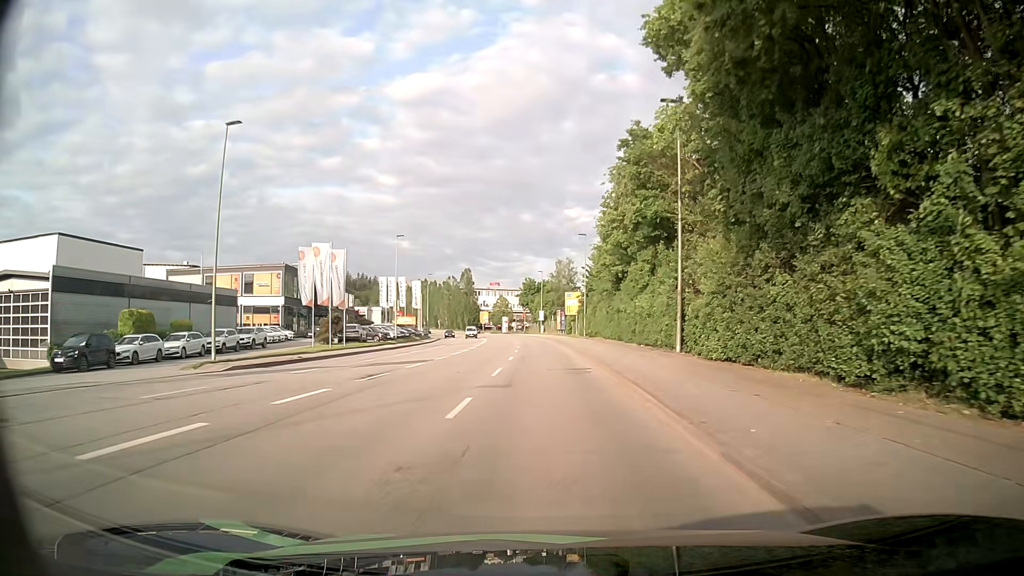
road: tertiary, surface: asphalt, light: Day
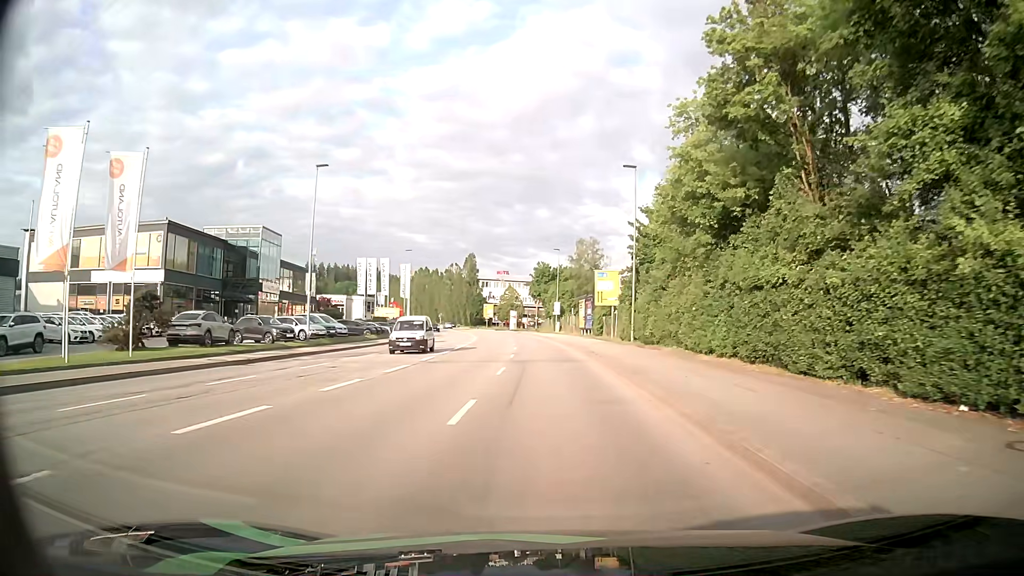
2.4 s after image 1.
(-0.1, +28.2) m; 0°
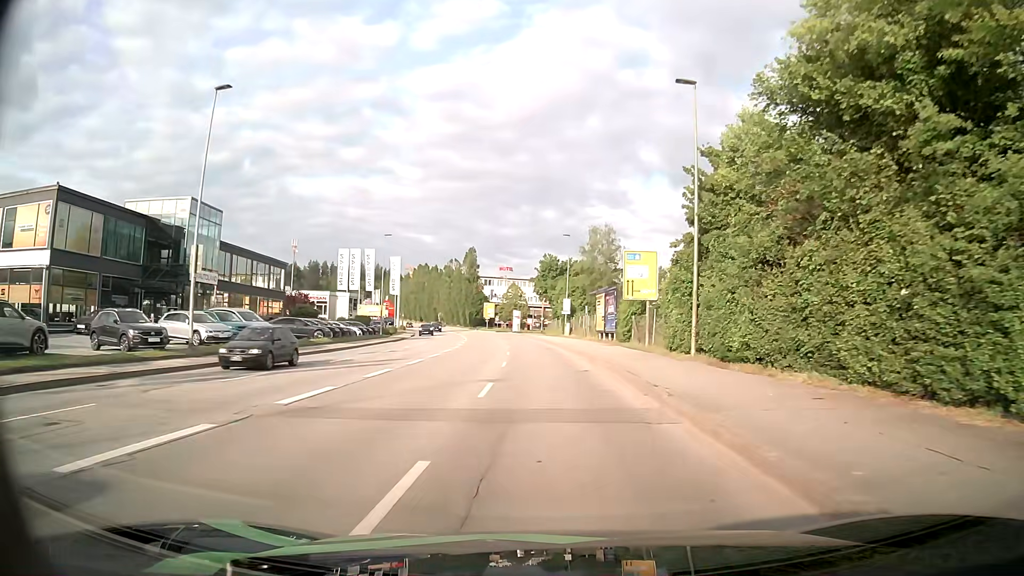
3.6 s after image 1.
(-0.2, +14.4) m; -1°
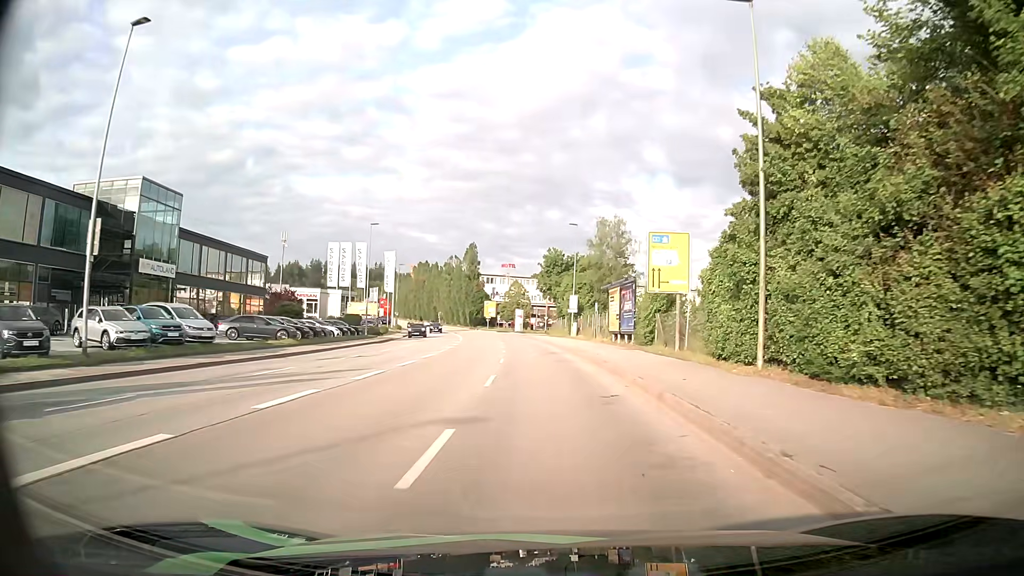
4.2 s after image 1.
(0.0, +7.1) m; -1°
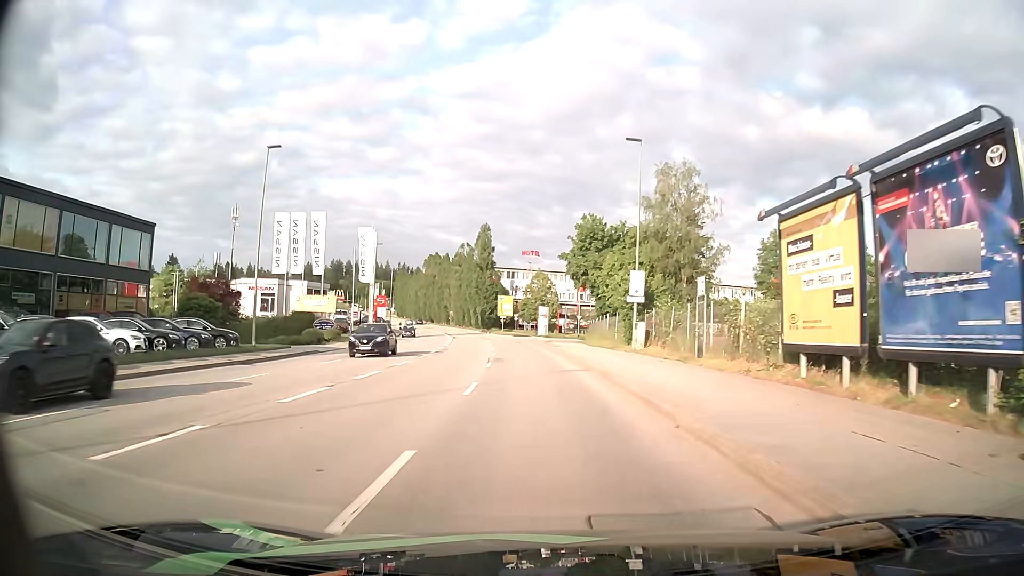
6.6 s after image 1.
(-0.1, +28.7) m; -2°
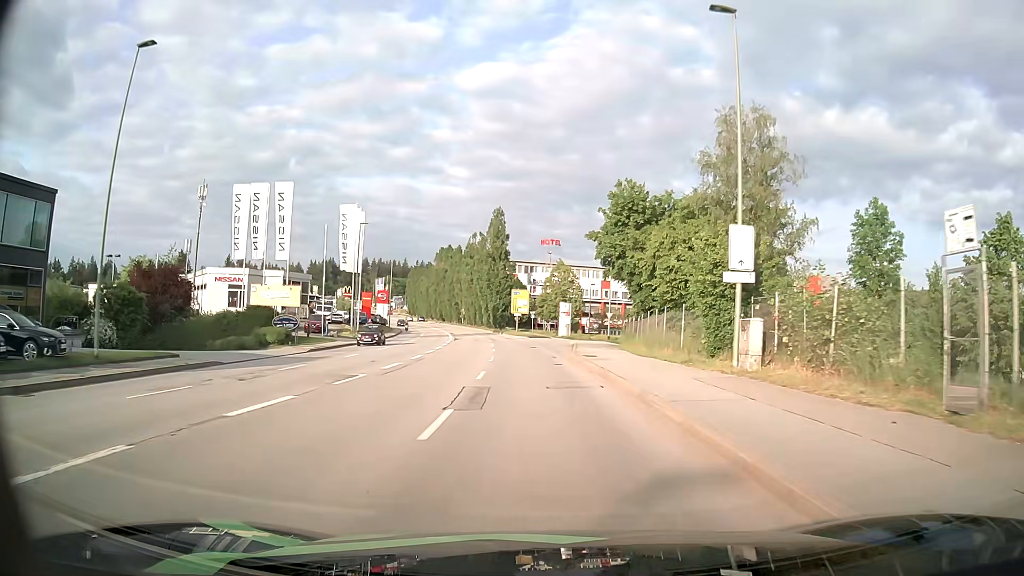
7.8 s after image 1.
(-0.2, +14.5) m; -1°
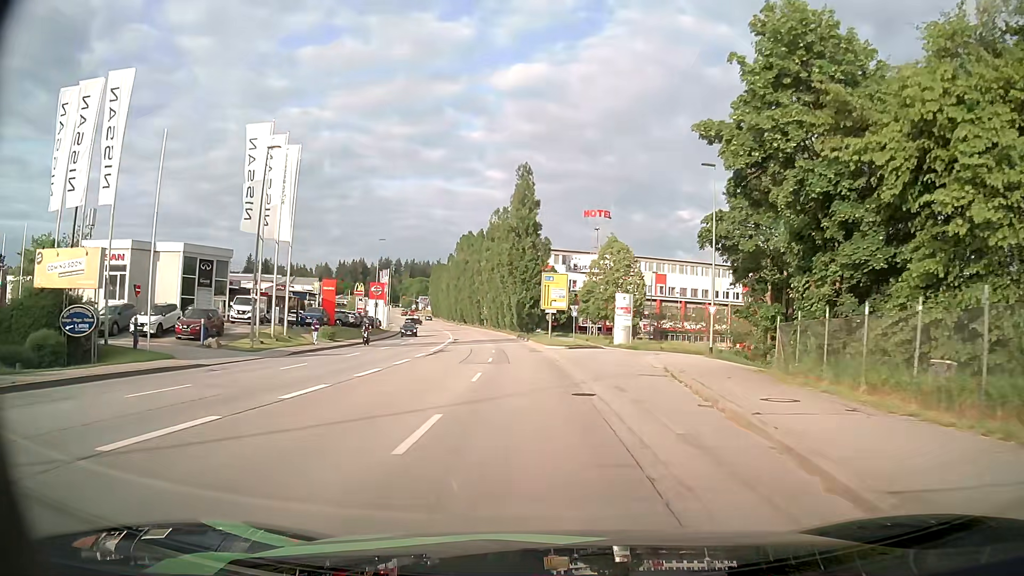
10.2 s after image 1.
(-0.8, +28.1) m; -4°
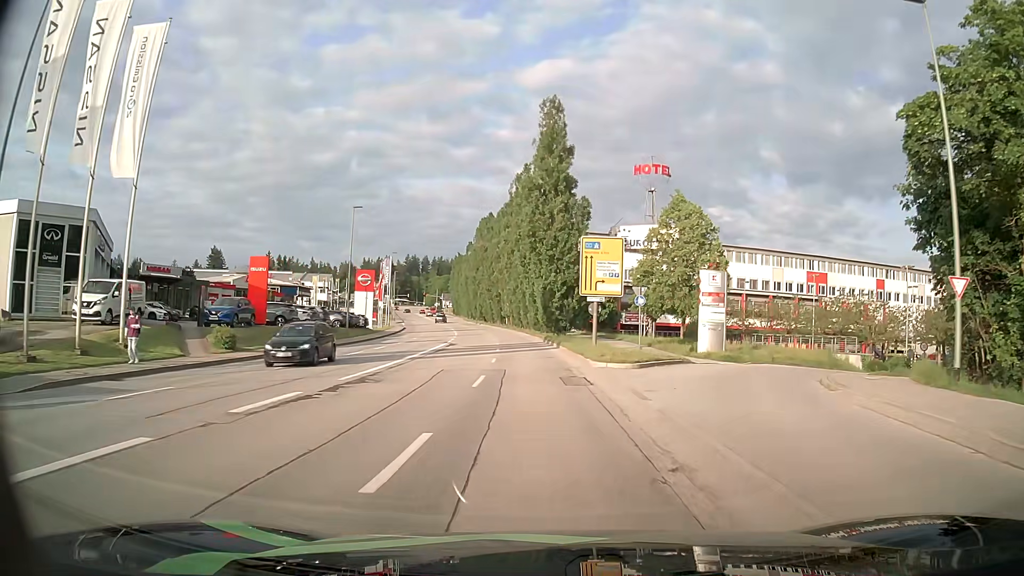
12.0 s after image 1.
(-0.4, +20.5) m; -2°
(0, +10) (0, +20) (-1, +30) (-2, +40) (-3, +50) (-4, +60) (-5, +70) (-6, +80) (-8, +90) (-10, +99) m
